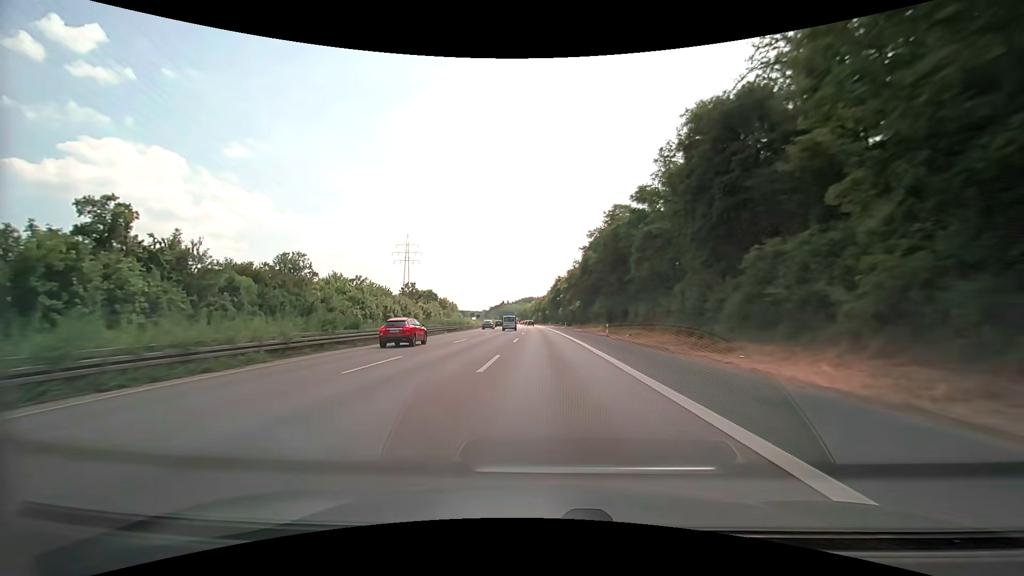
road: motorway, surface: asphalt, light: Day
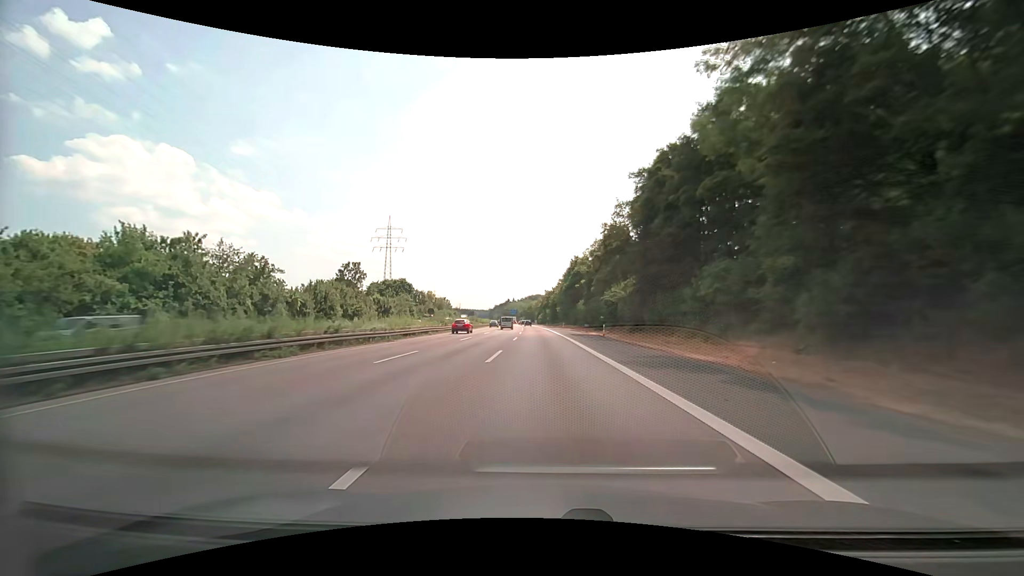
(-0.6, +50.9) m; -1°
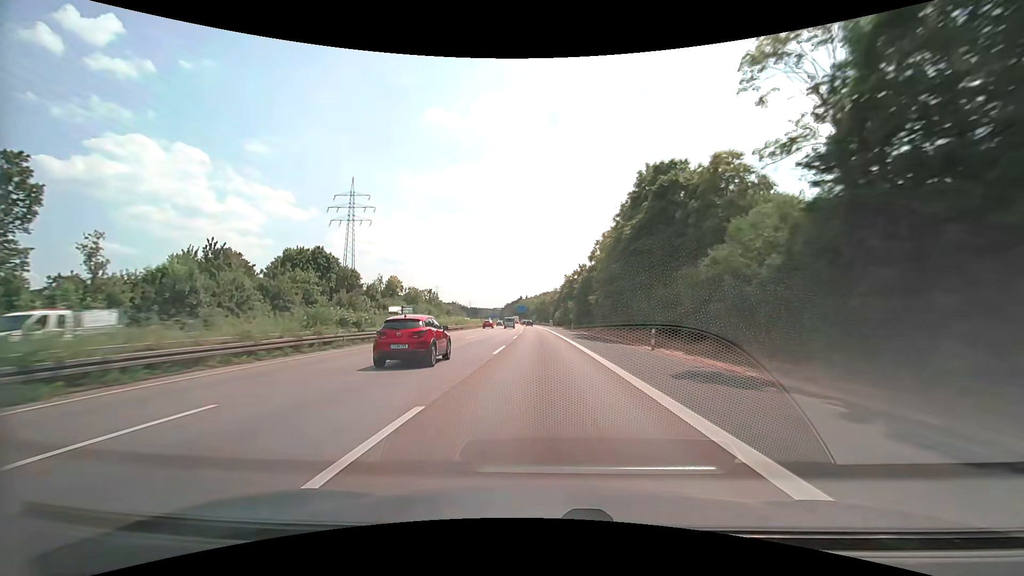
(-1.0, +68.1) m; -2°
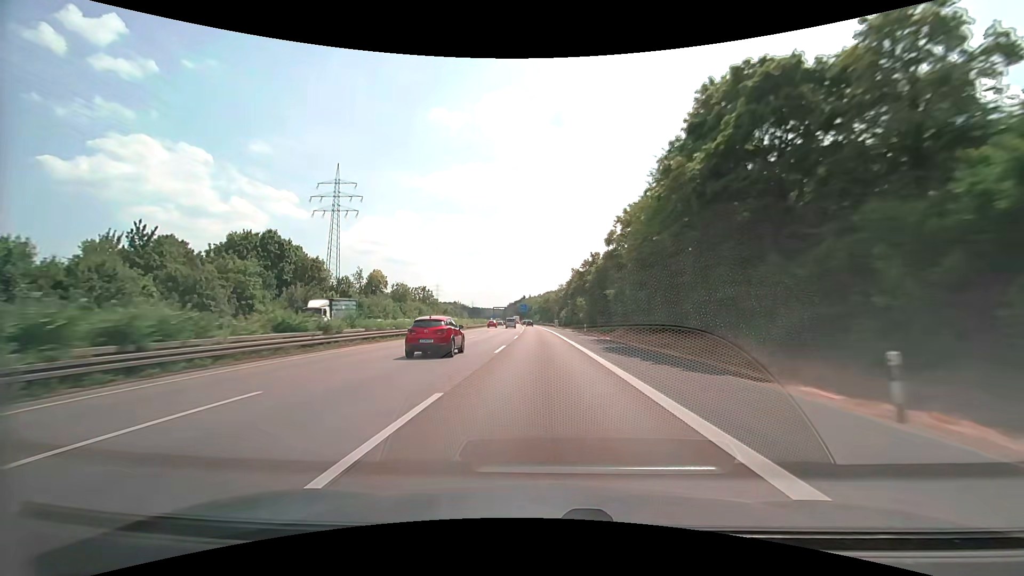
(-0.1, +17.1) m; 0°
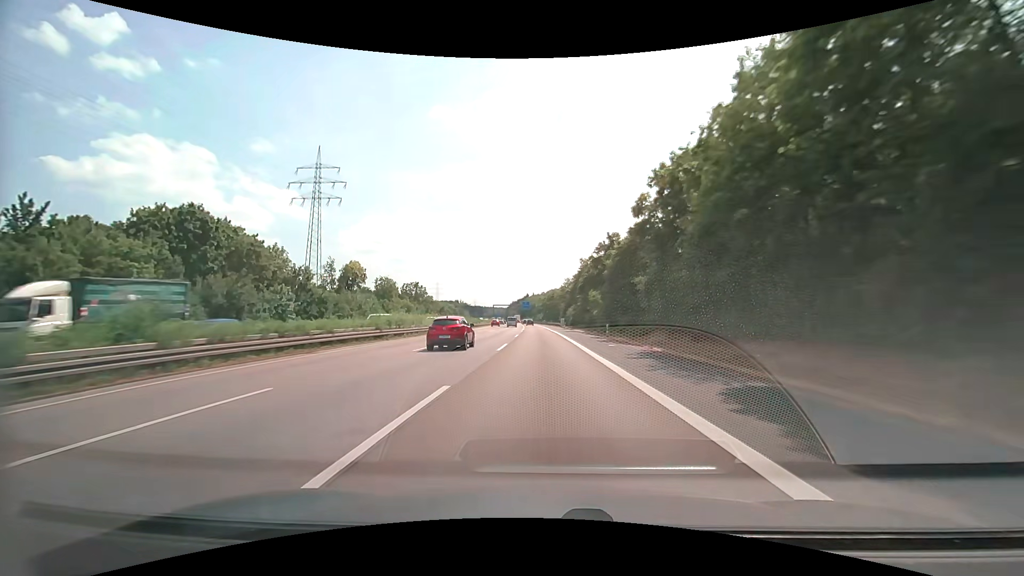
(-0.1, +17.1) m; 0°
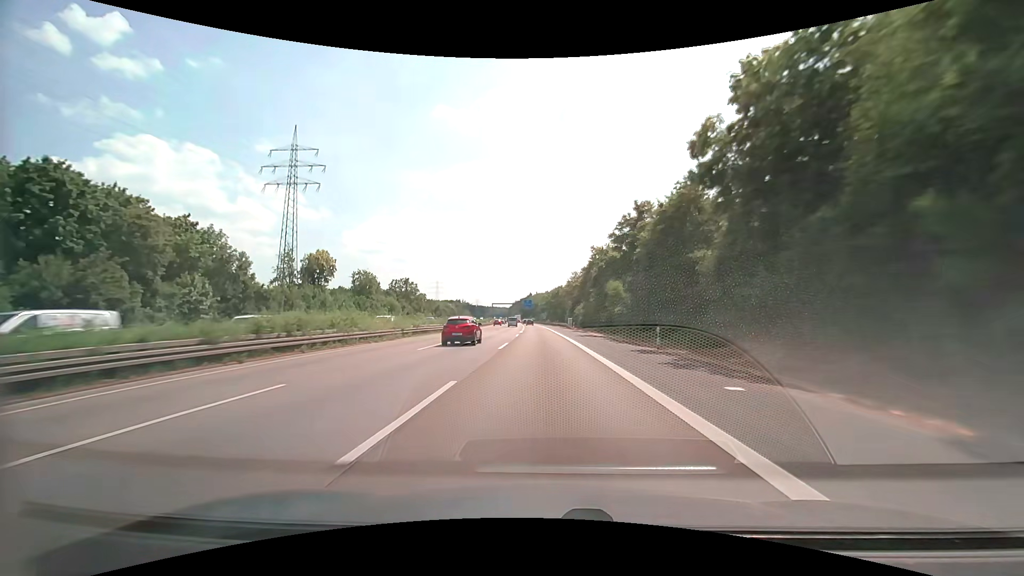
(-0.1, +17.1) m; 0°
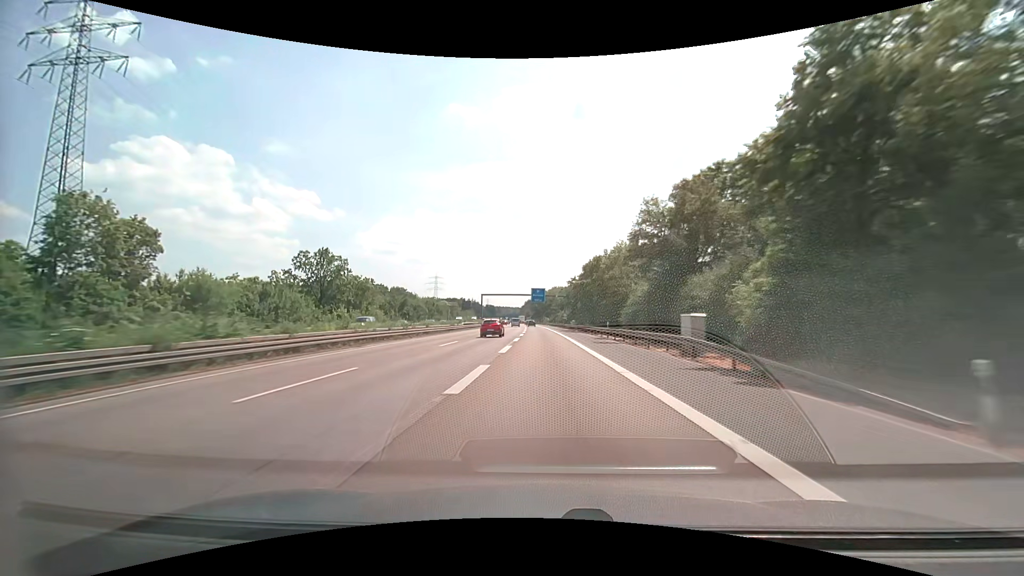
(-1.1, +68.9) m; -2°
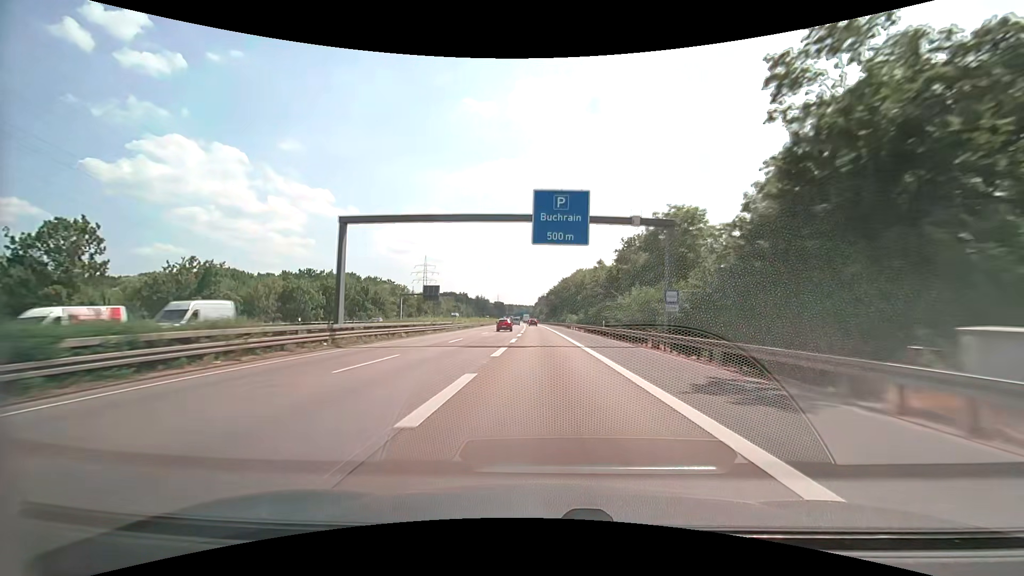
(-1.4, +86.7) m; -2°
(0, +10) (0, +20) (0, +30) (0, +40) (0, +50) (-1, +60) (-1, +70) (-1, +80) (-2, +90) (-2, +100) m
